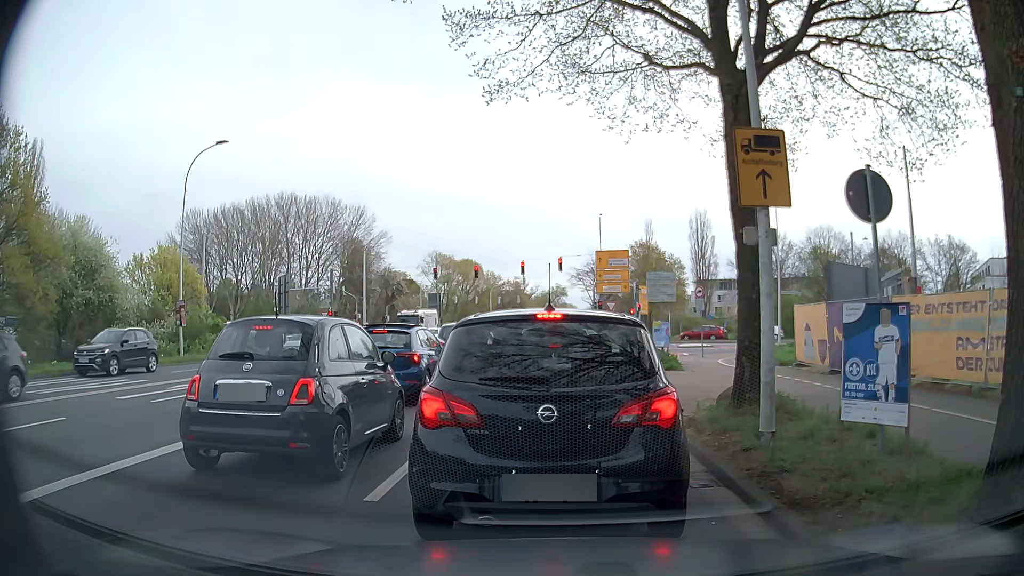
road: secondary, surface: asphalt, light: Day
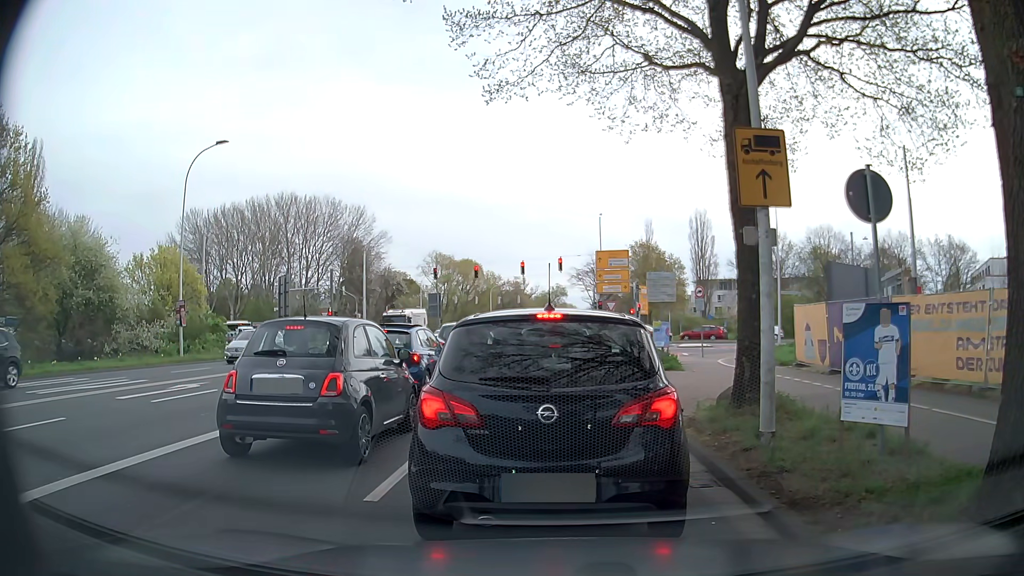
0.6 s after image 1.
(0.0, 0.0) m; 0°
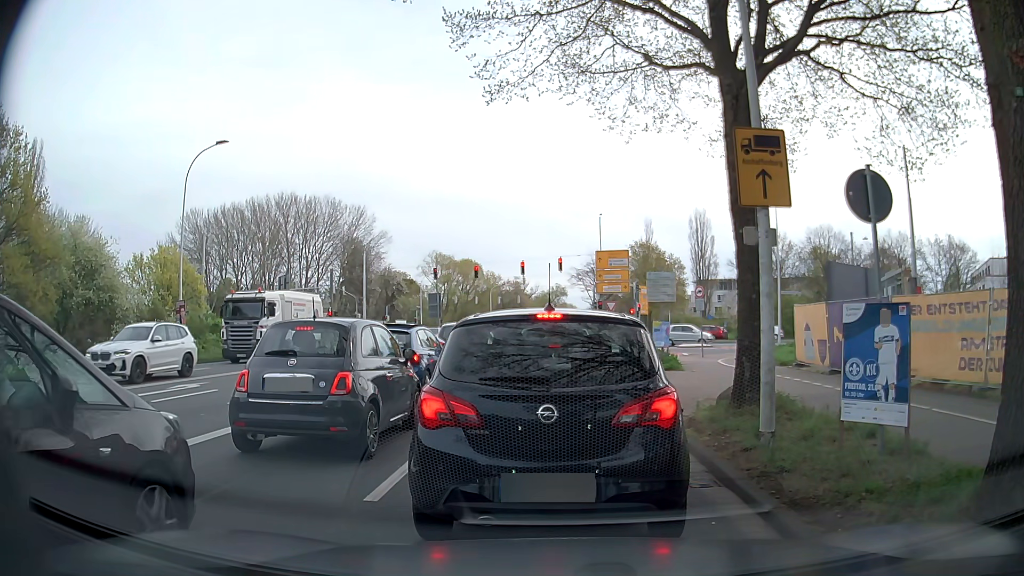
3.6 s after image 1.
(0.0, 0.0) m; 0°
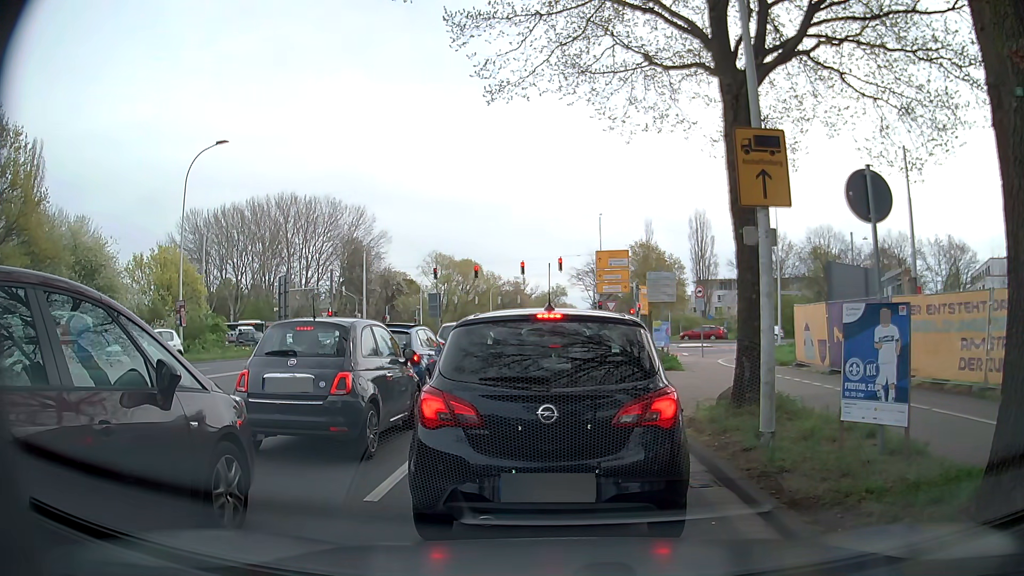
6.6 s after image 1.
(0.0, 0.0) m; 0°
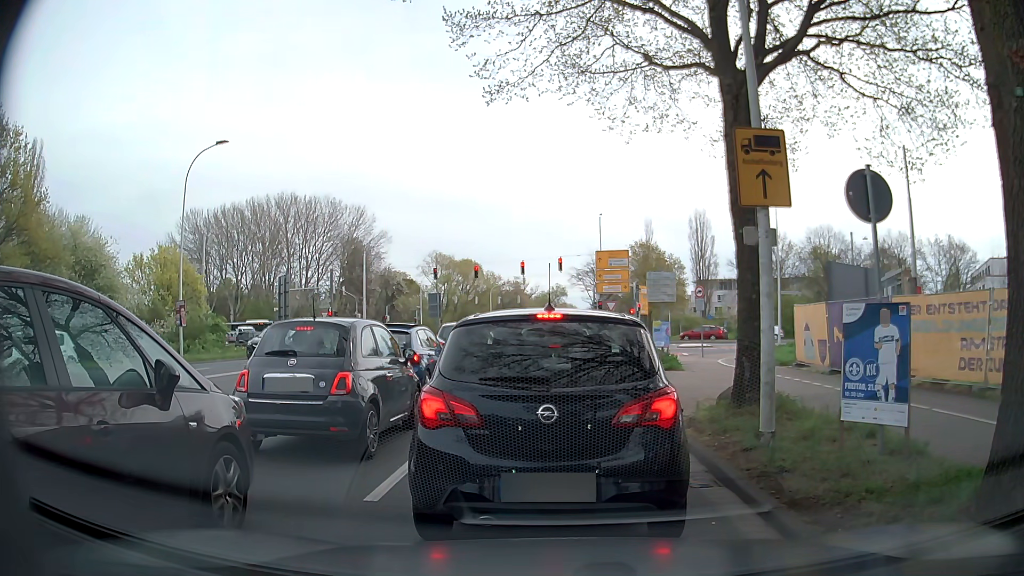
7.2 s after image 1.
(0.0, 0.0) m; 0°
